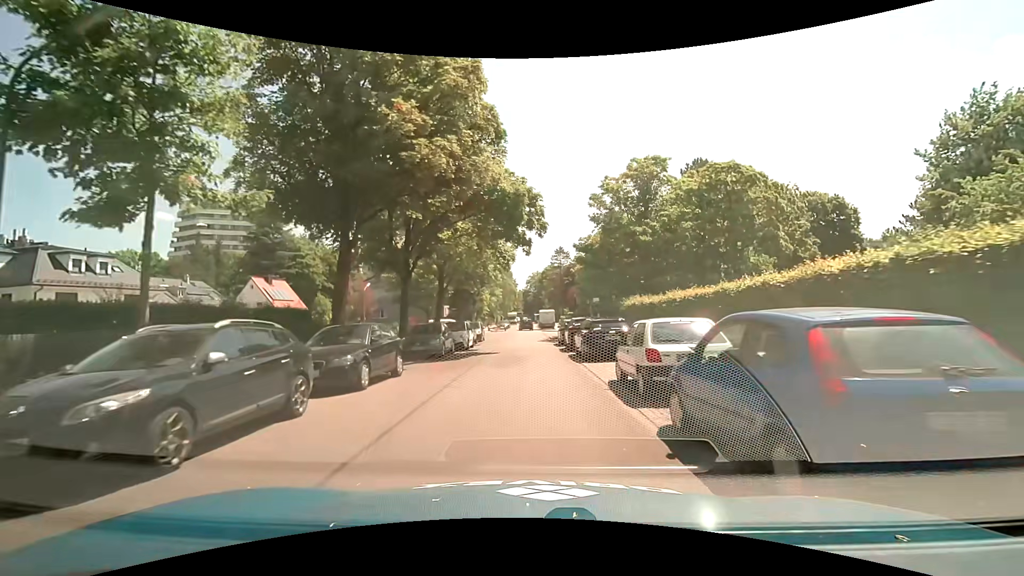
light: Day
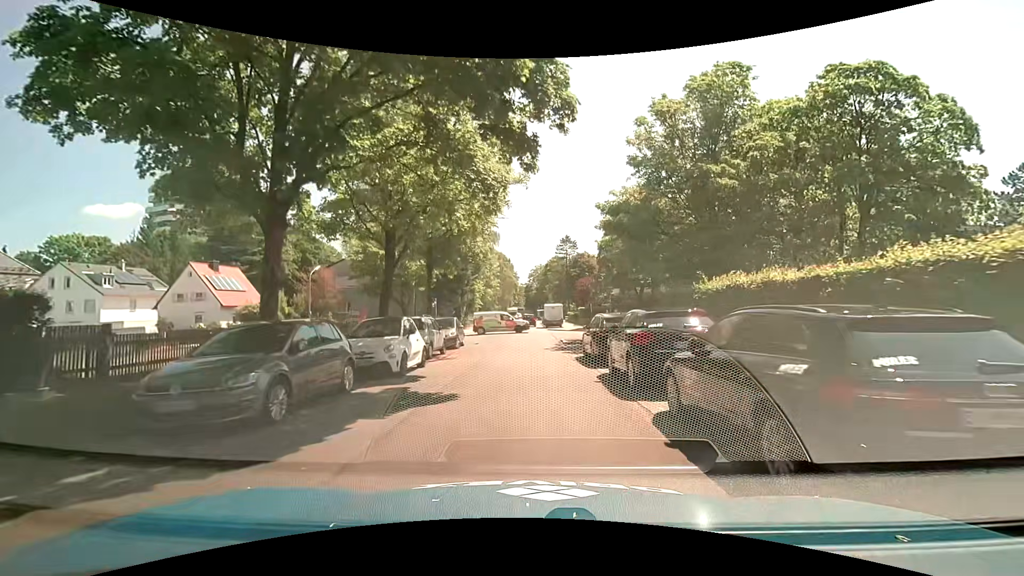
(+0.1, +13.4) m; 0°
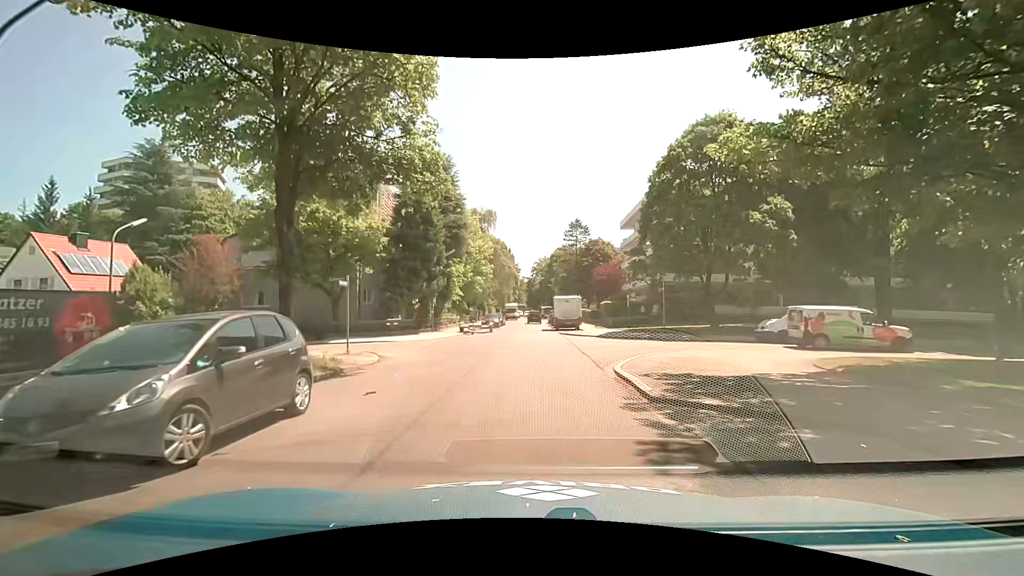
(0.0, +18.5) m; +1°
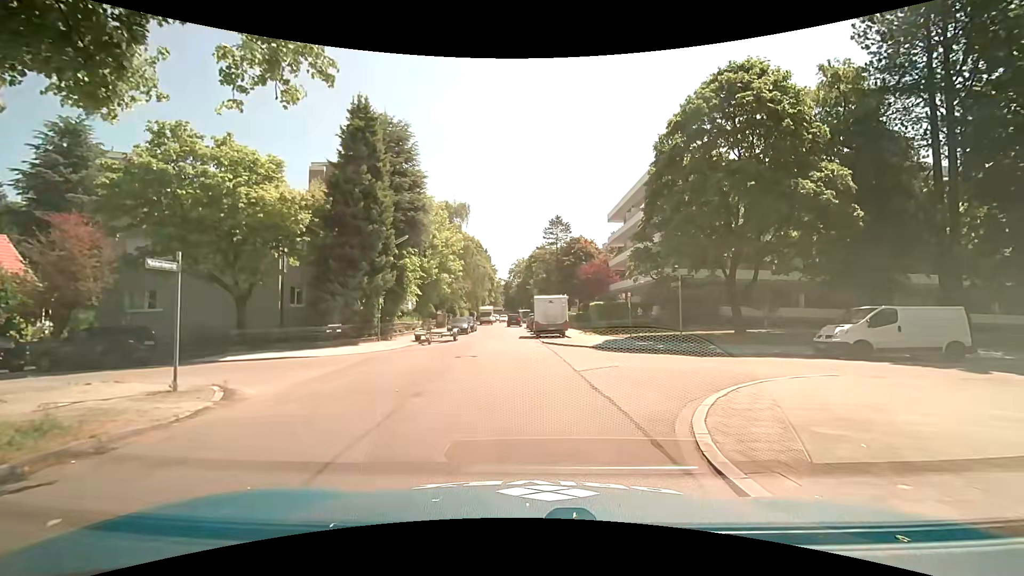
(0.0, +7.8) m; +1°
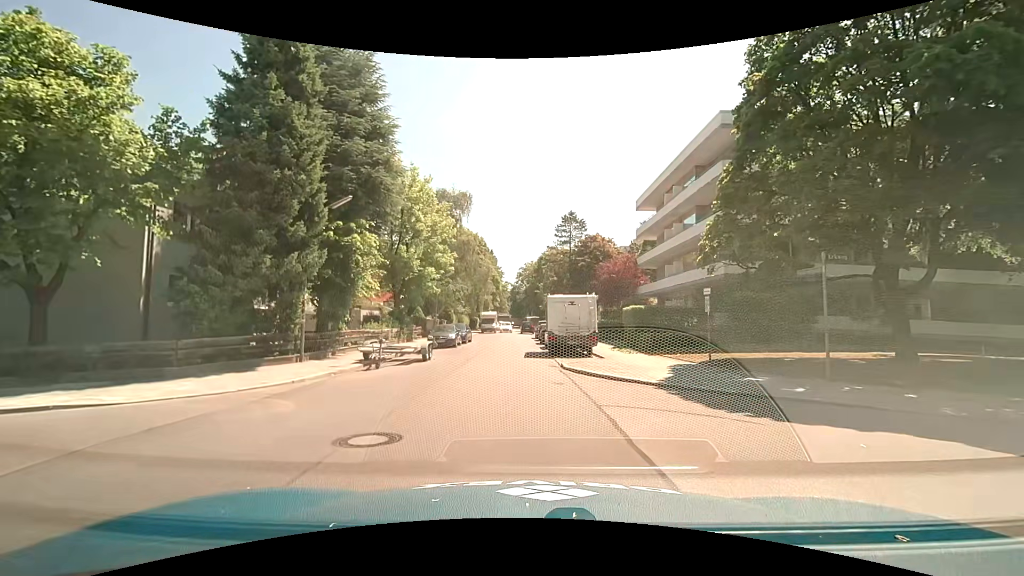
(0.0, +10.9) m; -1°
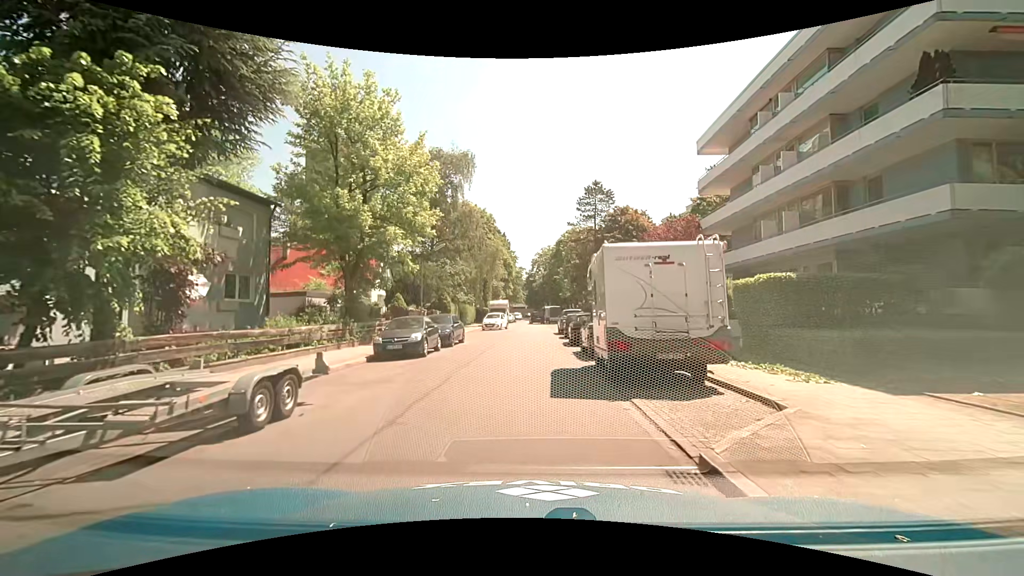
(-0.2, +13.3) m; -2°
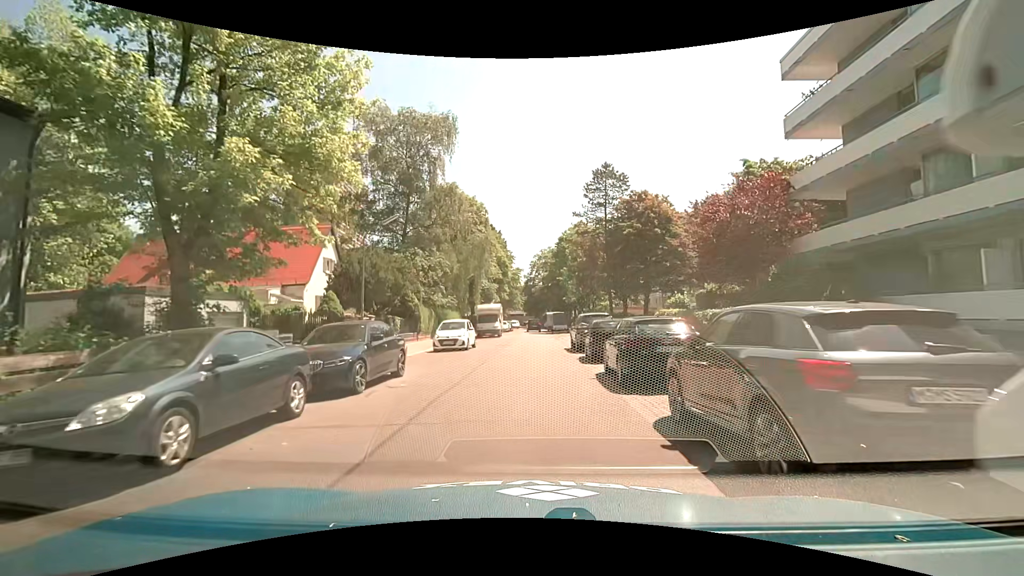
(0.0, +12.1) m; -1°
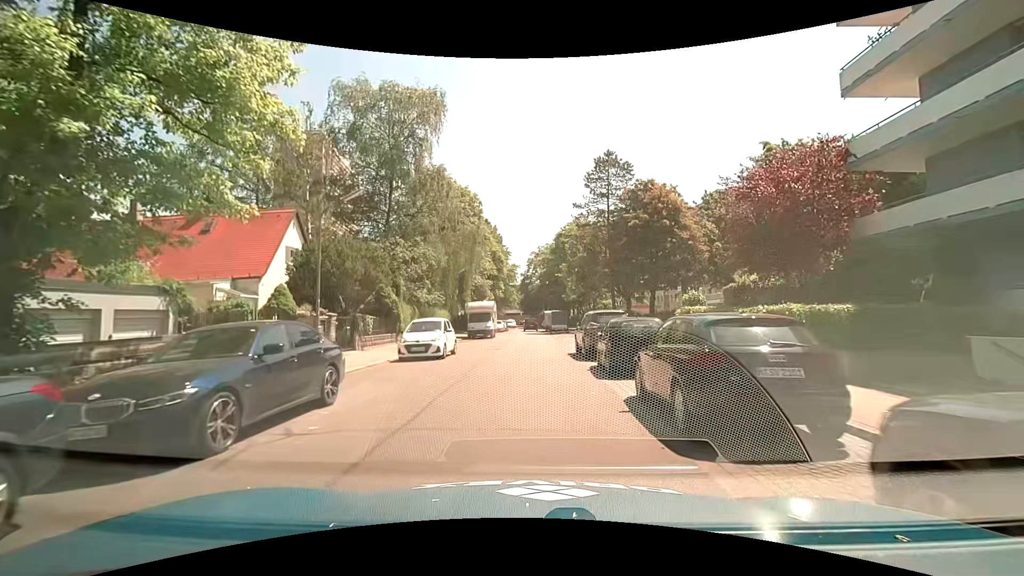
(0.0, +4.3) m; 0°
